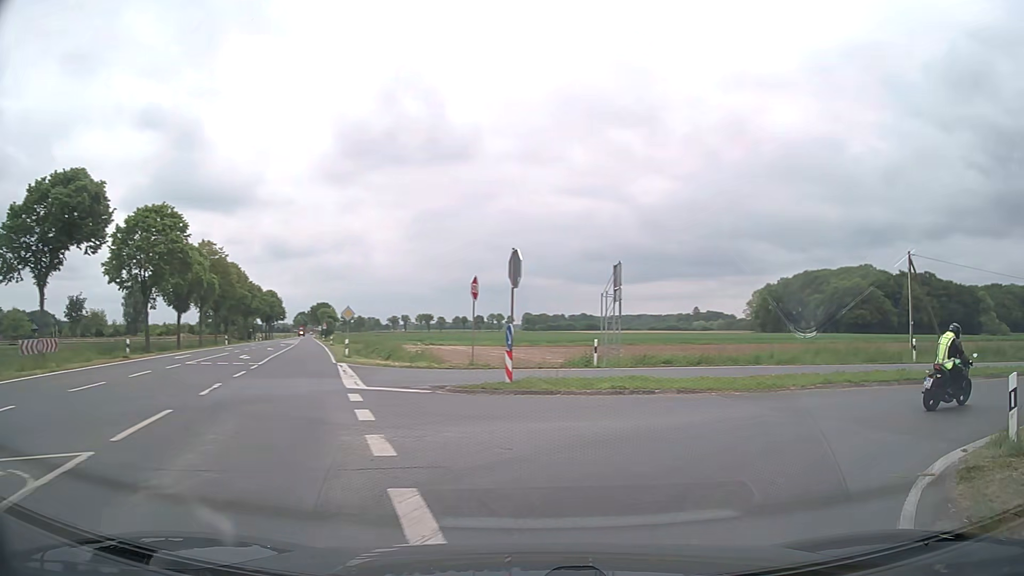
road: secondary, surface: asphalt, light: Day
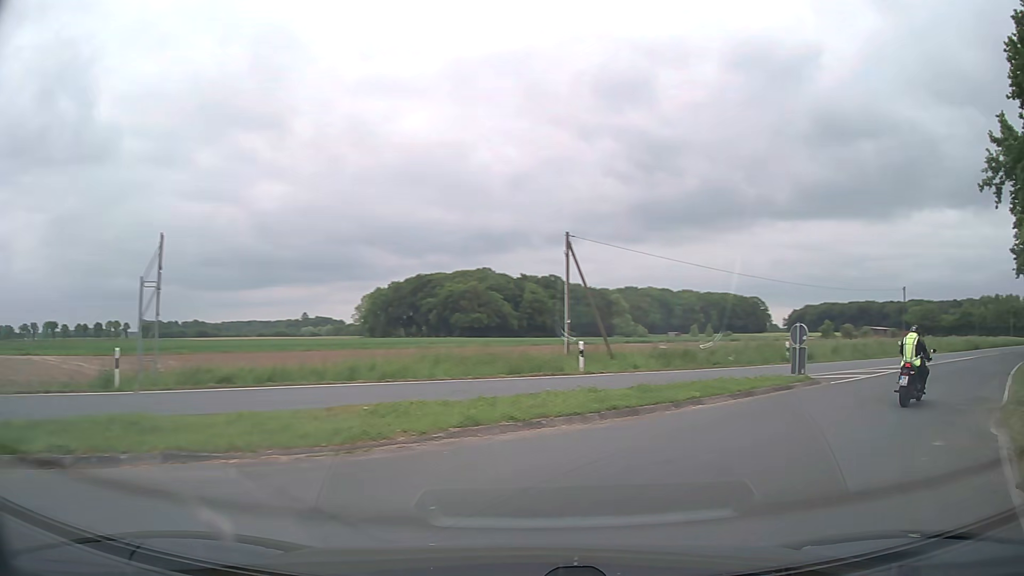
(+2.3, +7.9) m; +33°
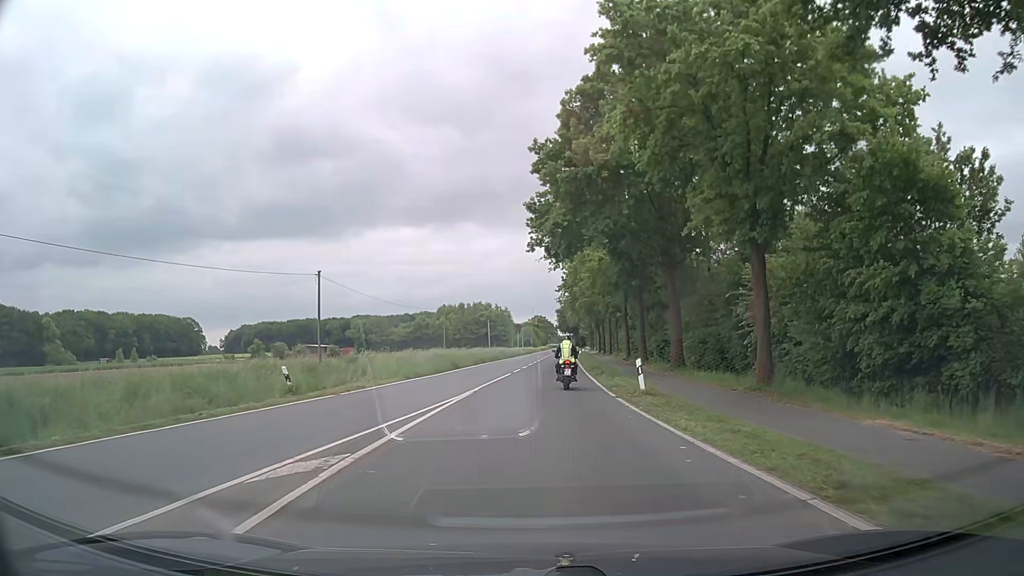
(+13.7, +20.8) m; +48°
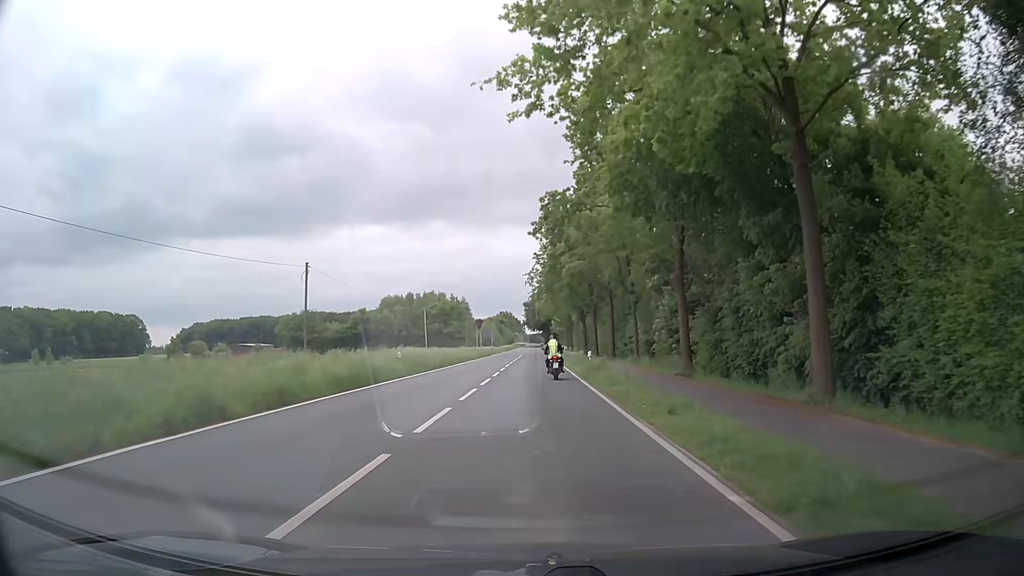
(+1.2, +36.7) m; +3°
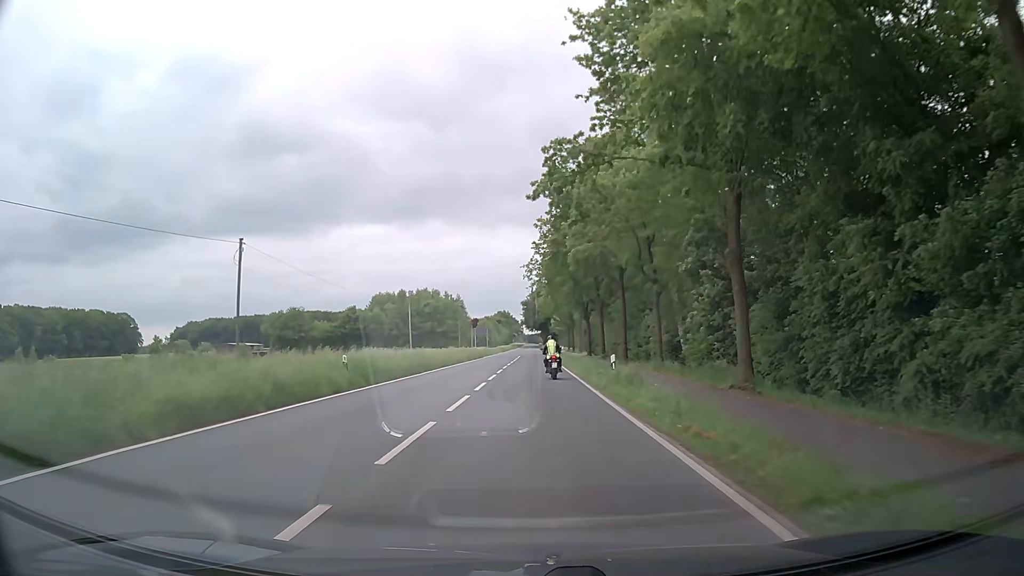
(0.0, +8.8) m; 0°
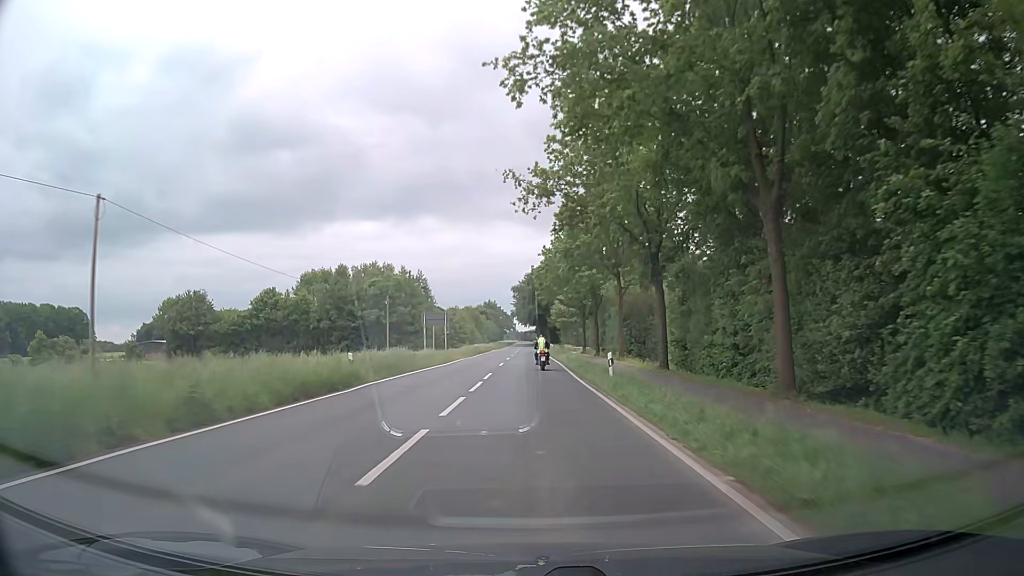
(+0.5, +49.7) m; 0°
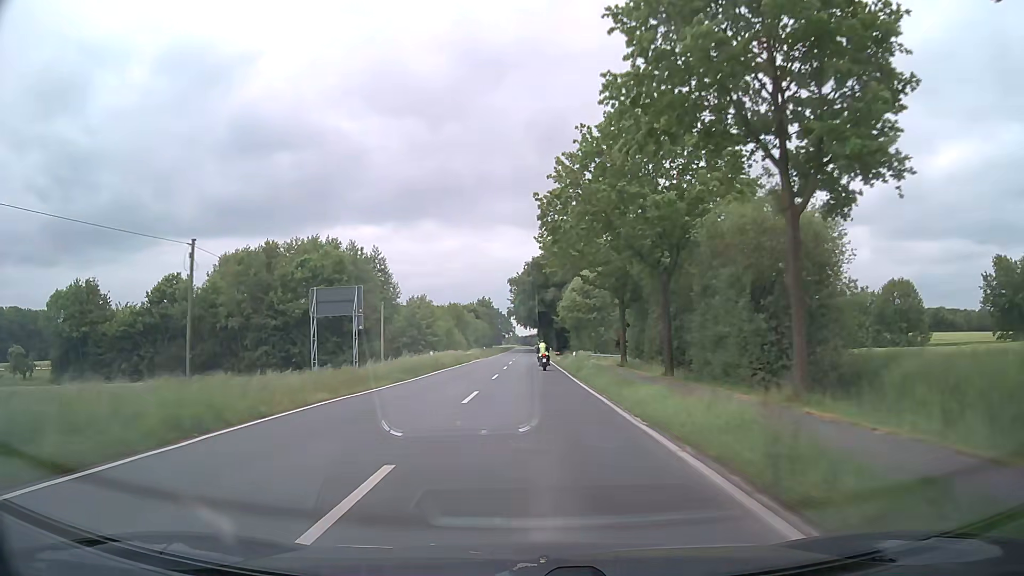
(+0.2, +33.7) m; 0°
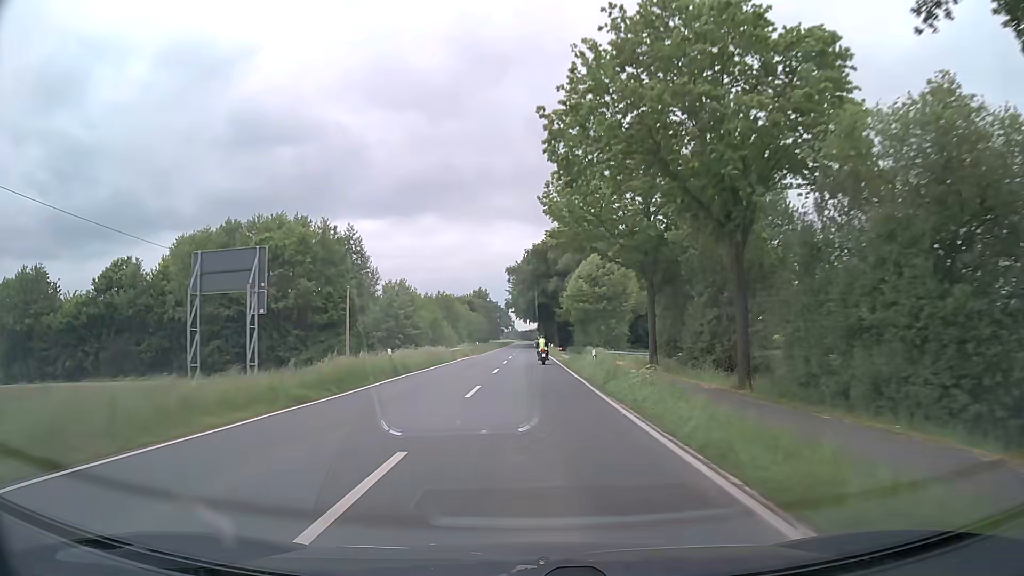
(0.0, +11.8) m; 0°
(0, +10) (0, +20) (0, +30) (0, +40) (0, +50) (0, +60) (0, +70) (0, +80) (0, +90) (0, +100) m
